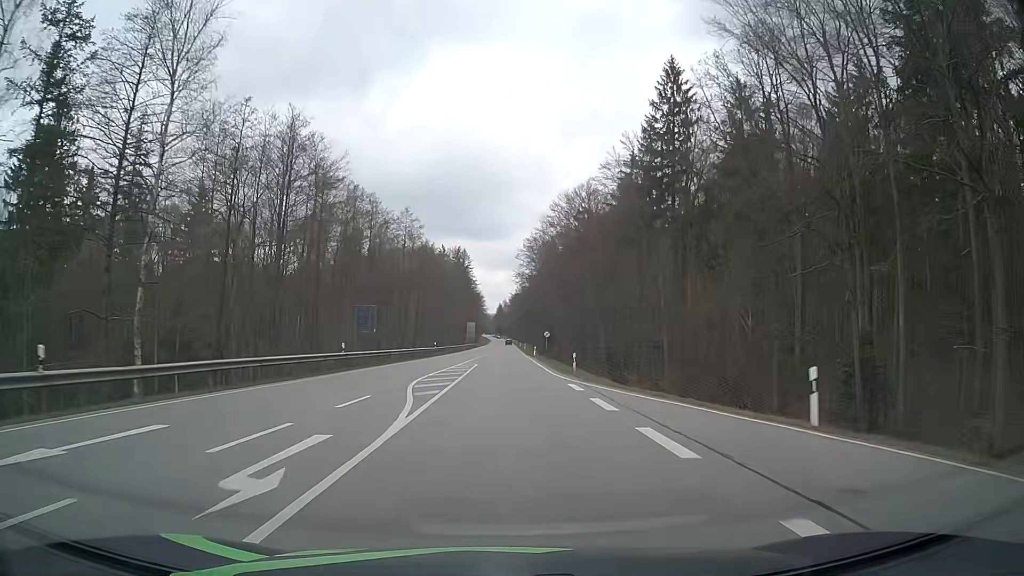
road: secondary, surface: asphalt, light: Day
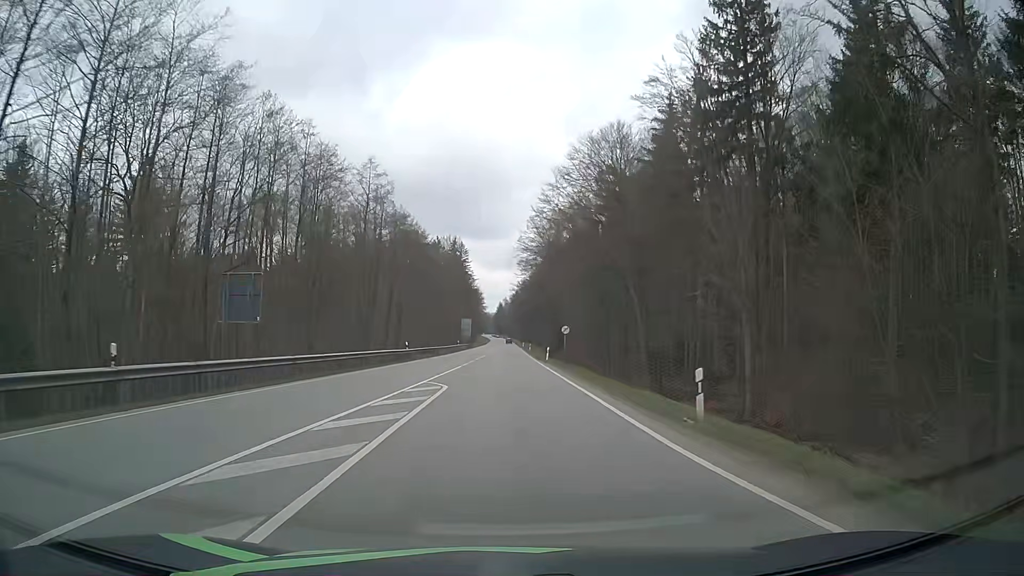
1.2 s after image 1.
(0.0, +22.1) m; 0°
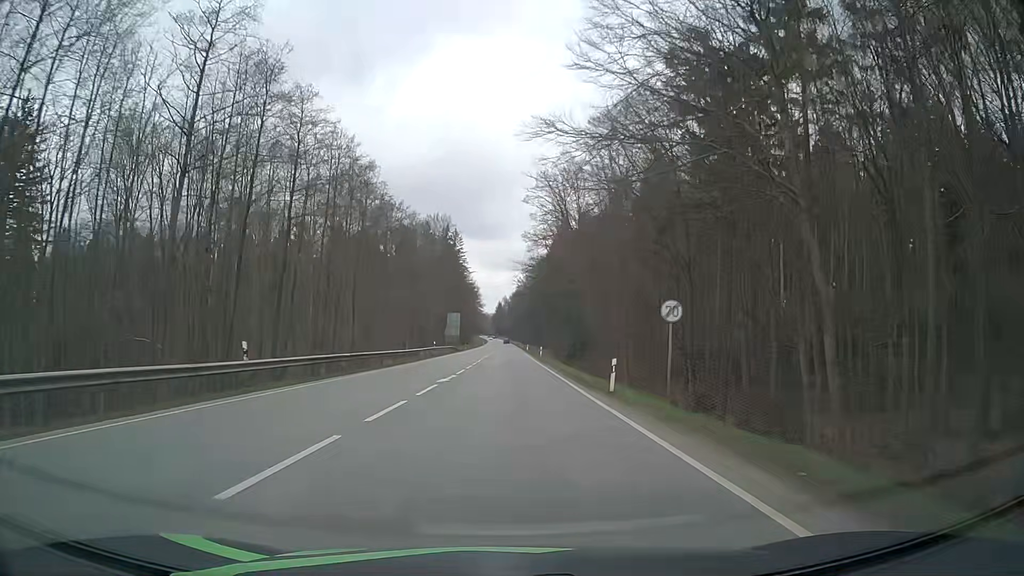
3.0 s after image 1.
(-0.1, +33.4) m; 0°
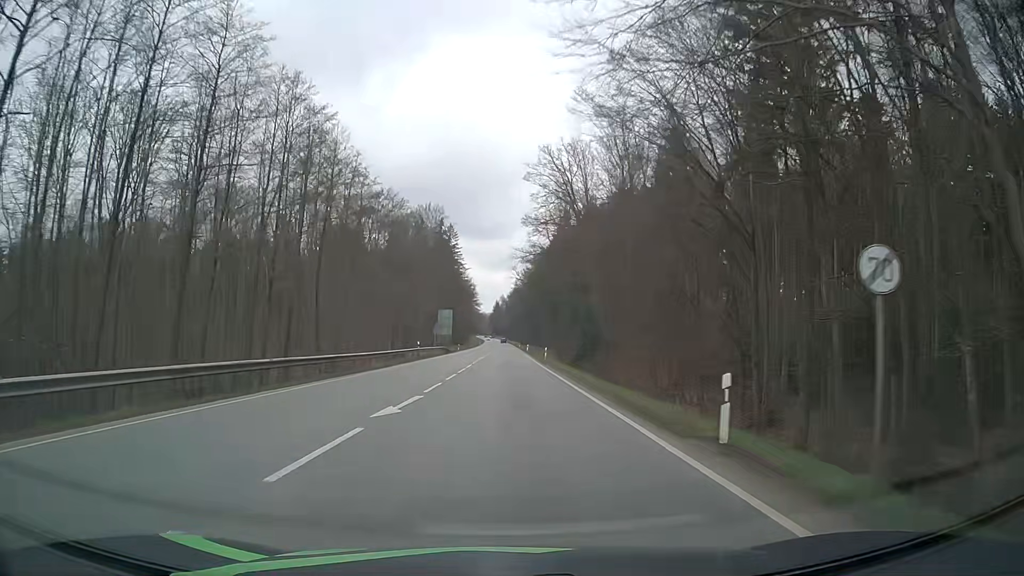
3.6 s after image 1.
(0.0, +11.1) m; 0°
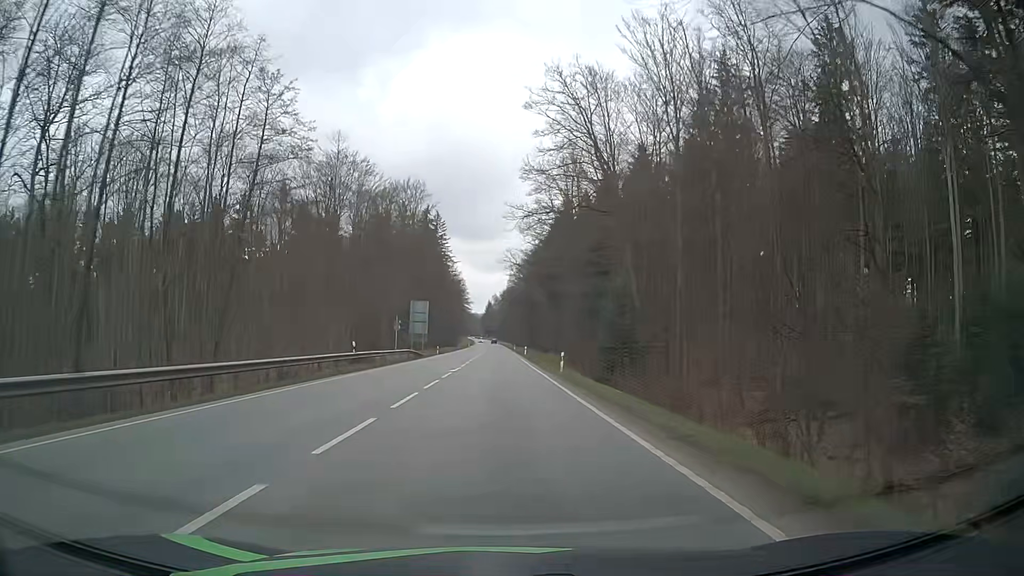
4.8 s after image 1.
(+0.2, +22.3) m; +1°
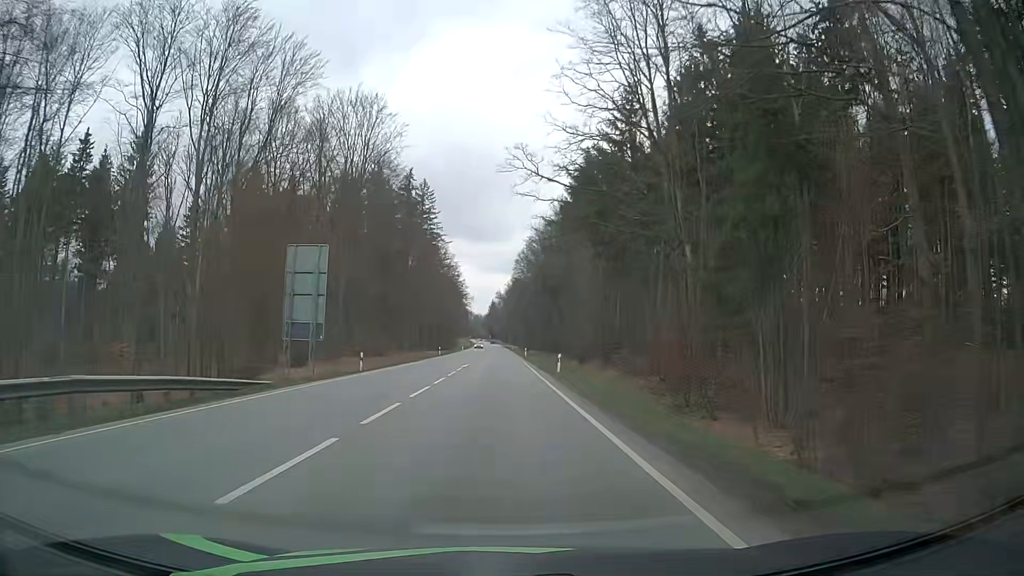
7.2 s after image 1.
(0.0, +44.7) m; -1°
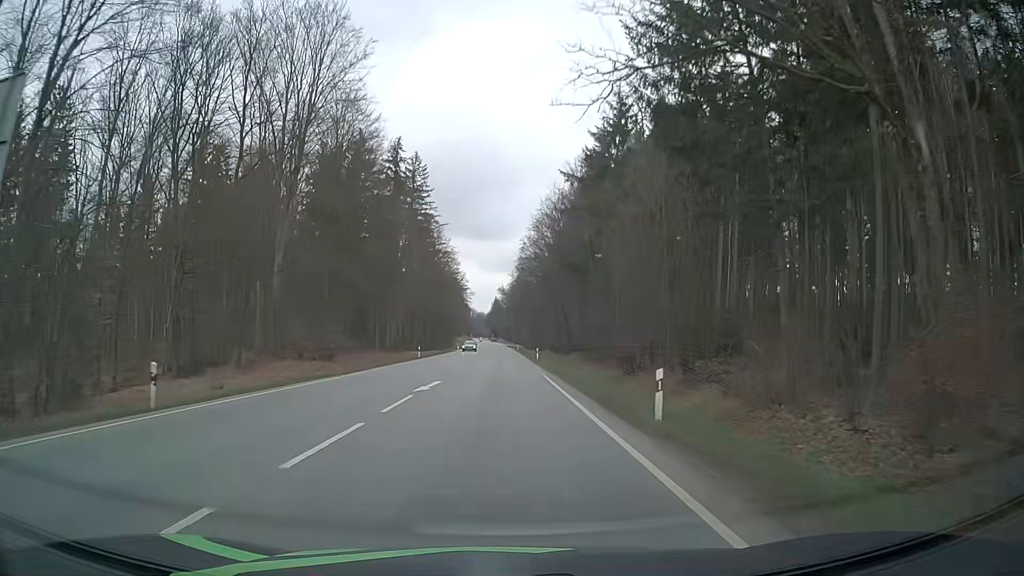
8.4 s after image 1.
(+0.1, +22.4) m; 0°
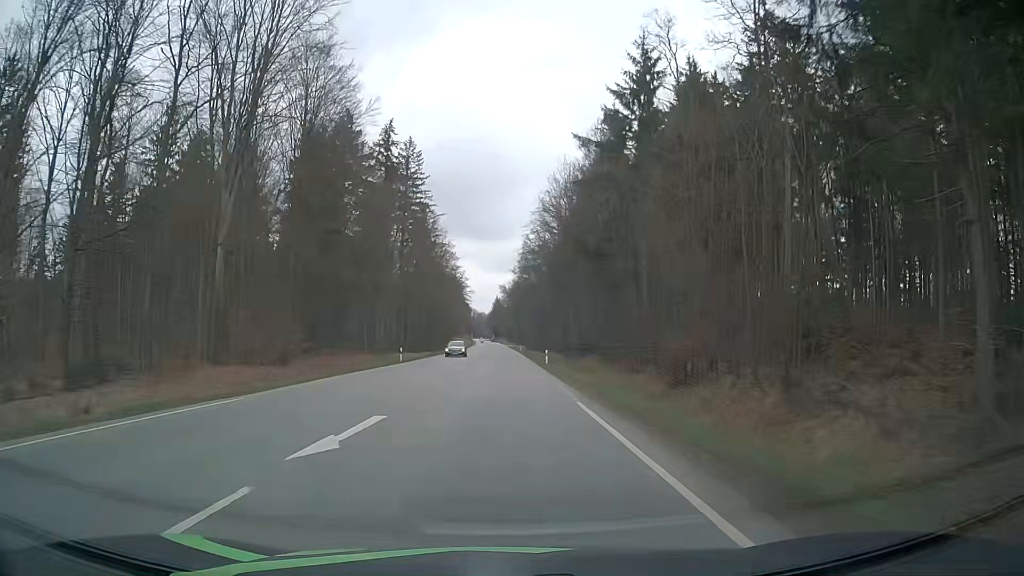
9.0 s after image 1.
(-0.1, +11.2) m; 0°
(0, +10) (0, +20) (0, +30) (0, +40) (0, +50) (0, +60) (0, +70) (0, +80) (0, +90) (-1, +100) m
